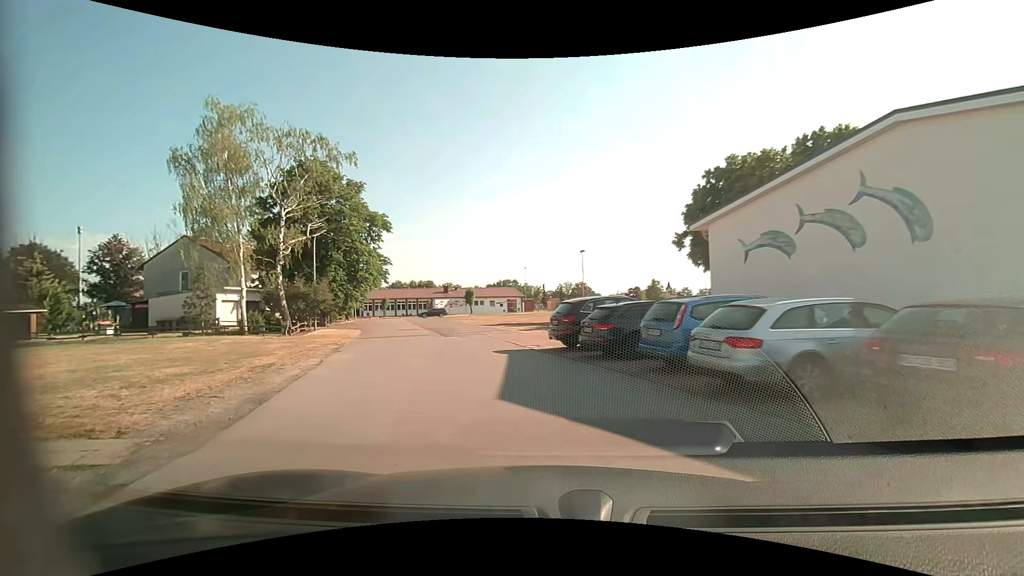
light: Day
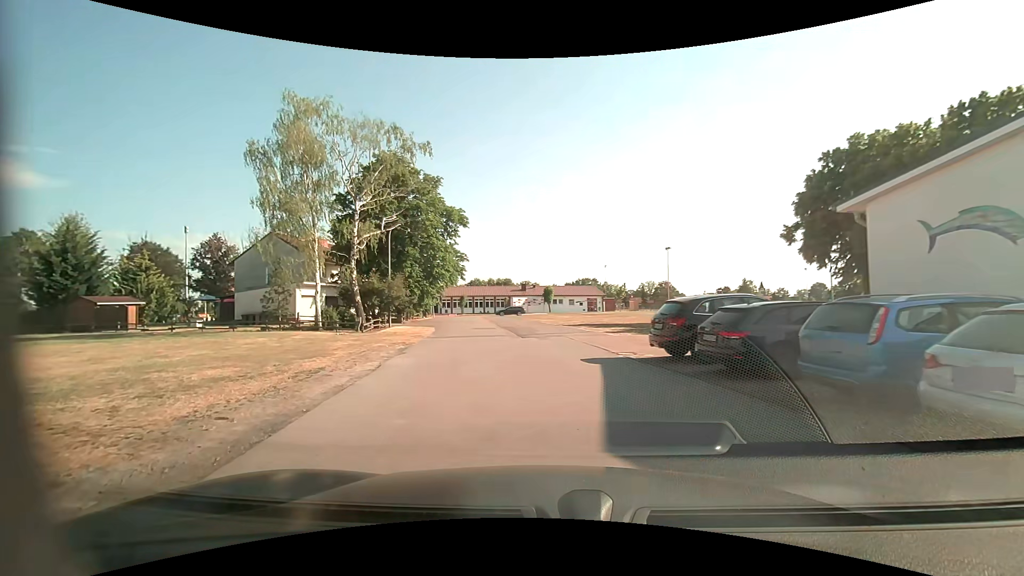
(-0.2, +2.6) m; -9°
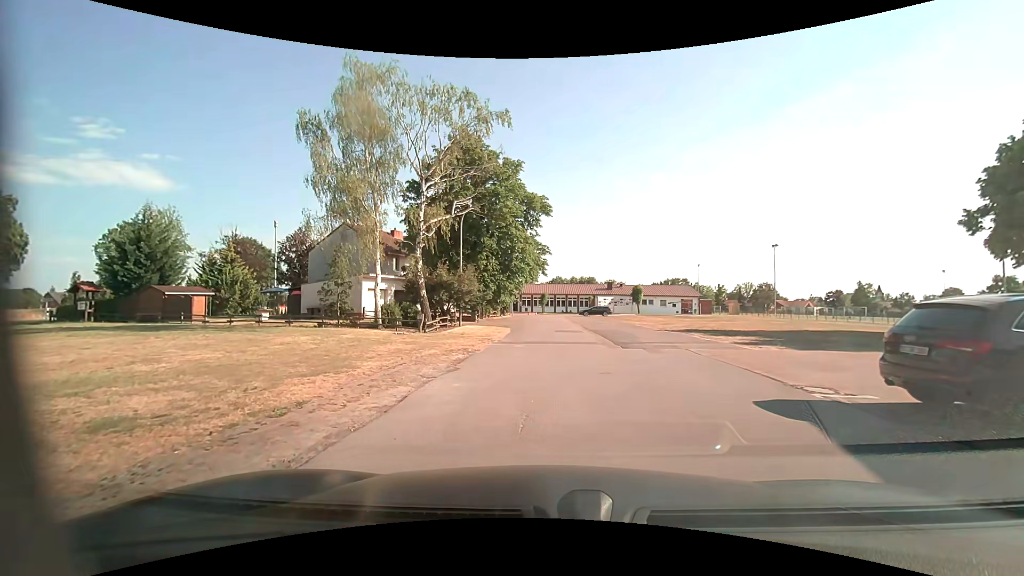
(-0.5, +5.1) m; -10°
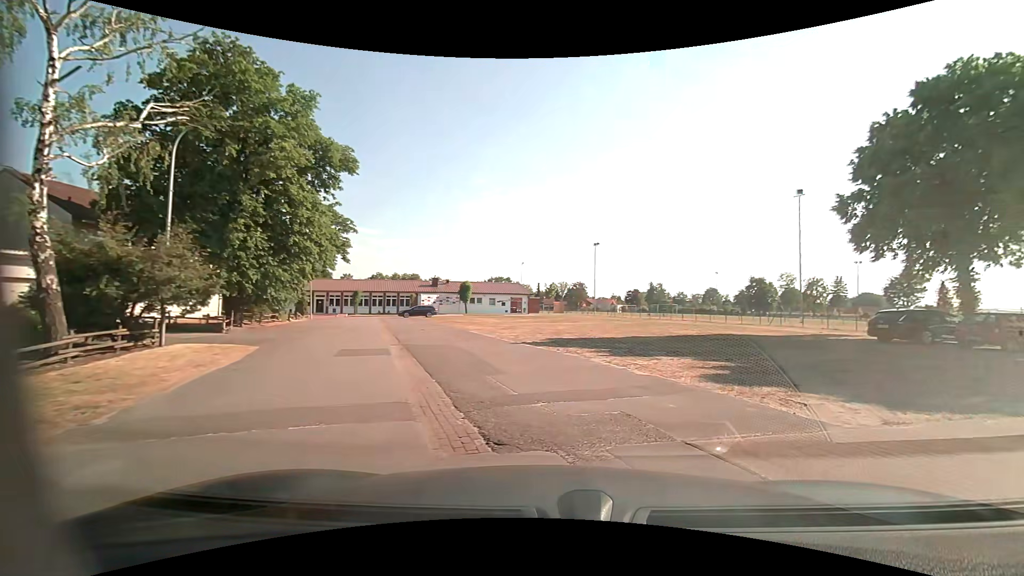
(+0.6, +11.7) m; +19°
